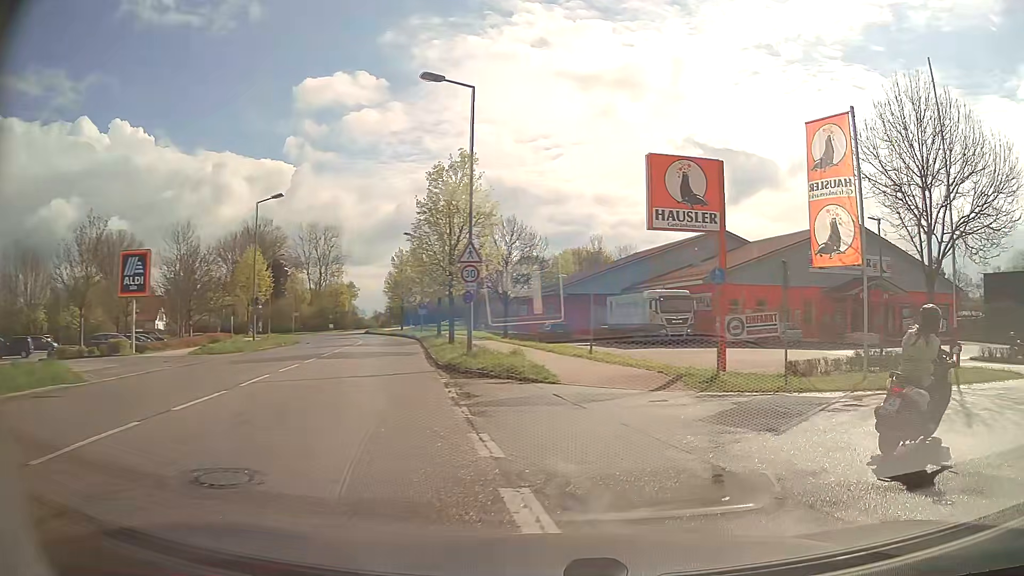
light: Day
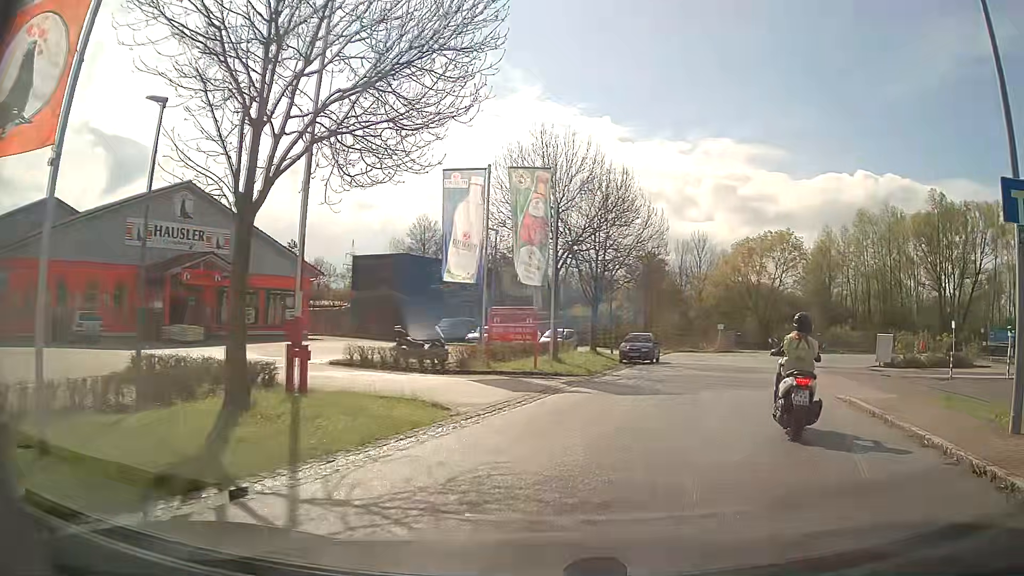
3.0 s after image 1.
(+5.2, +9.9) m; +55°
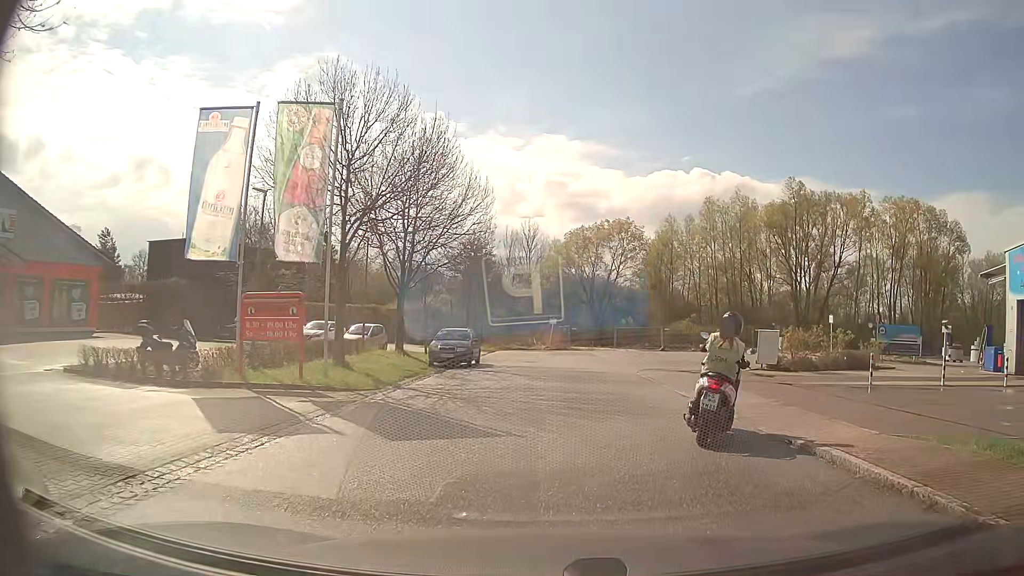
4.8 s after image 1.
(+1.0, +6.4) m; +15°
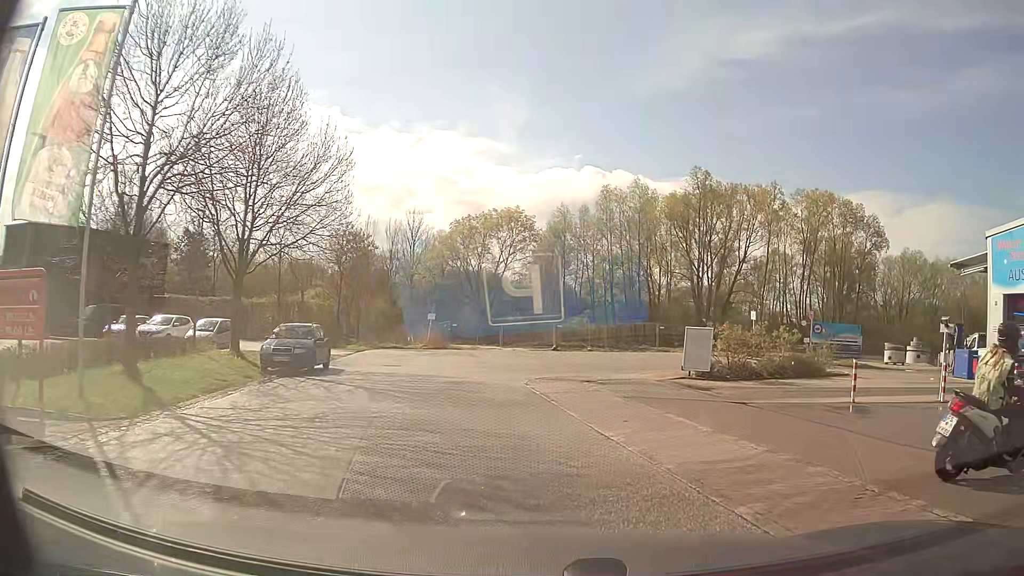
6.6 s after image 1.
(+0.4, +5.8) m; +9°
